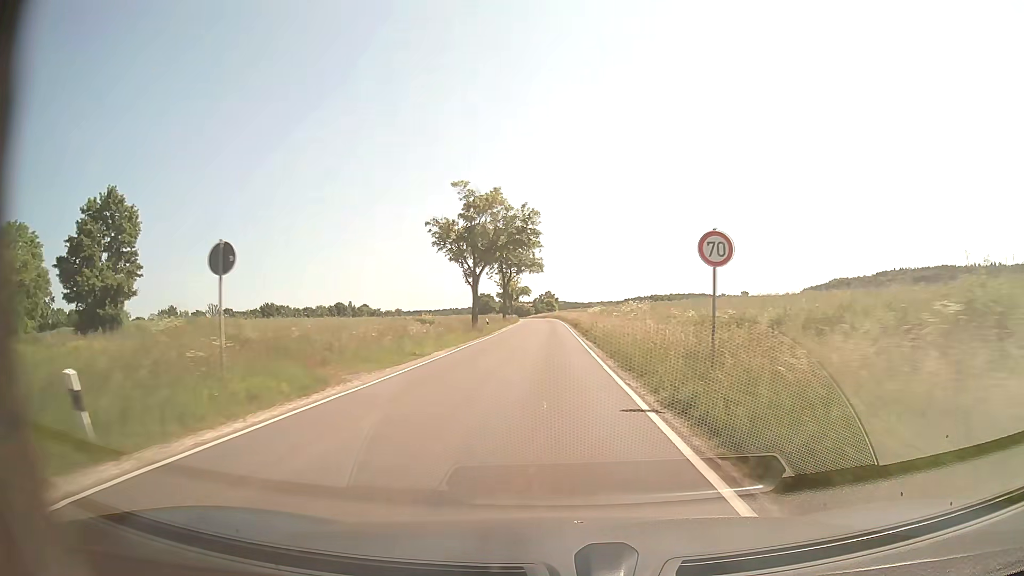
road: secondary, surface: asphalt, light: Day
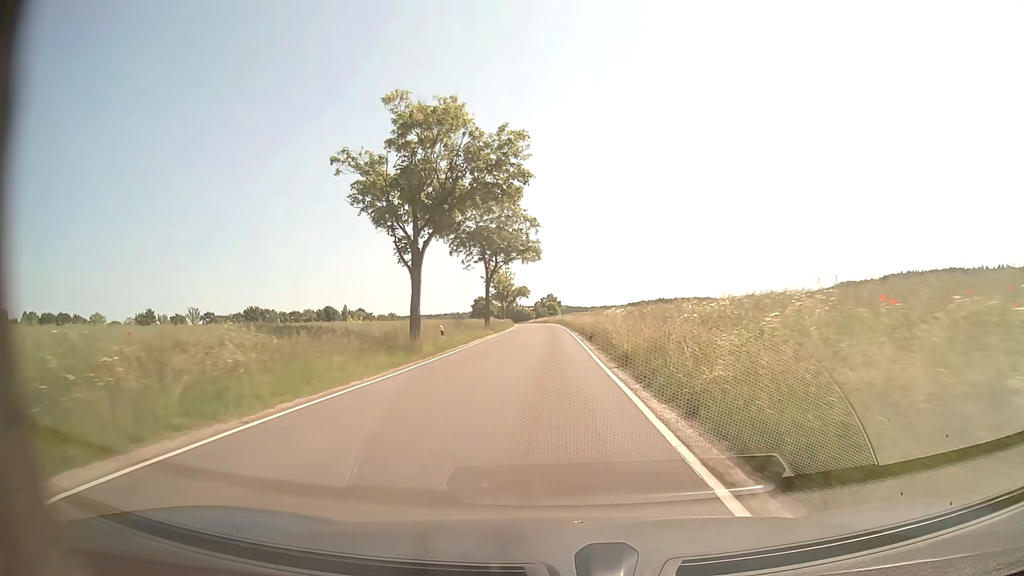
(-0.1, +21.4) m; 0°
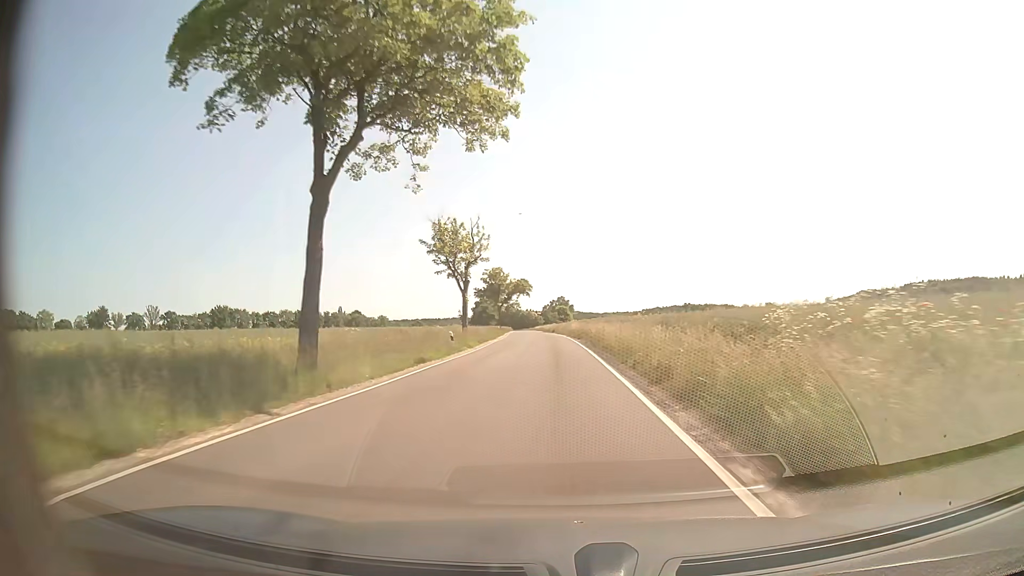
(-0.3, +42.7) m; -1°
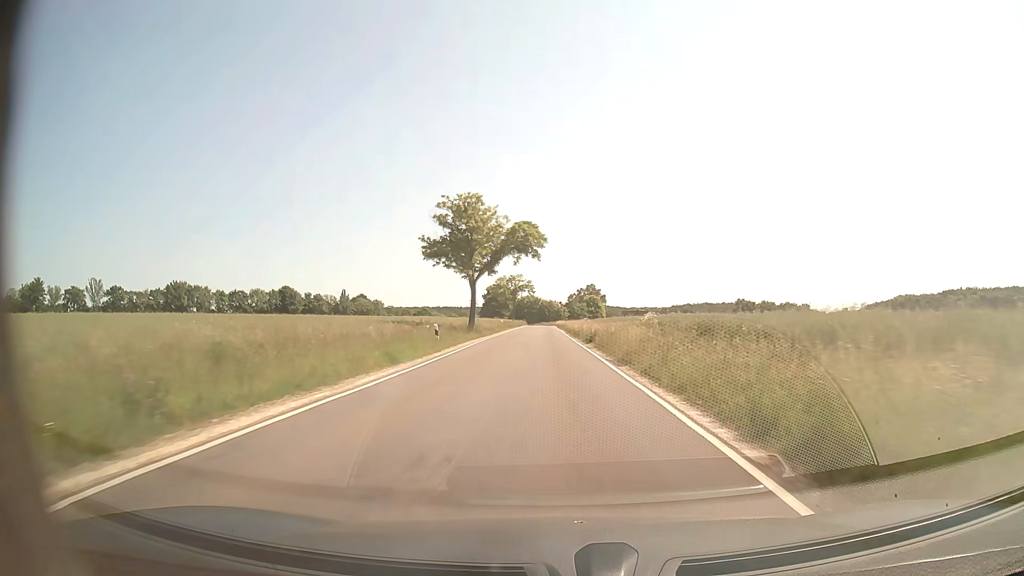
(-0.7, +53.5) m; -2°
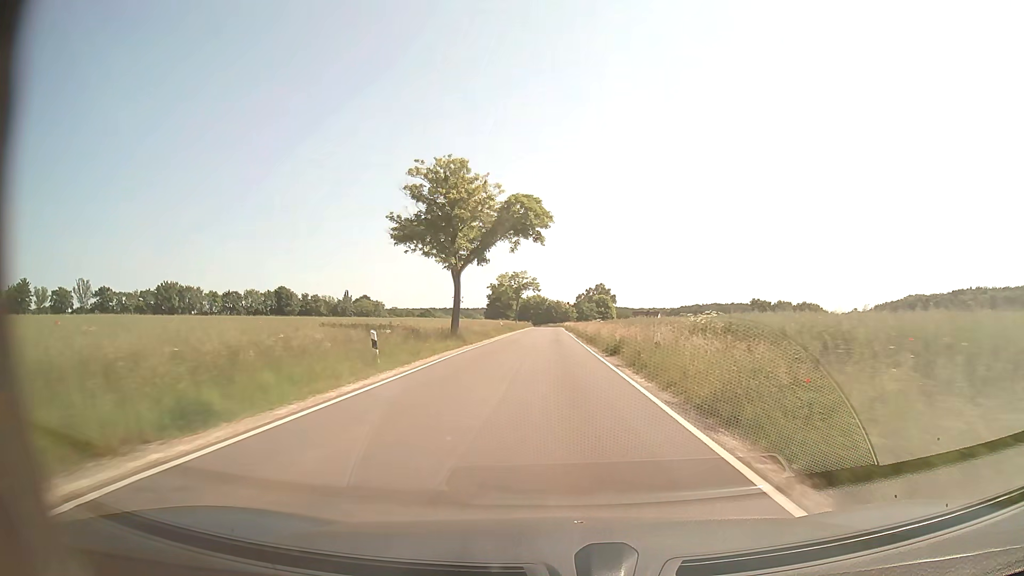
(0.0, +10.8) m; -1°
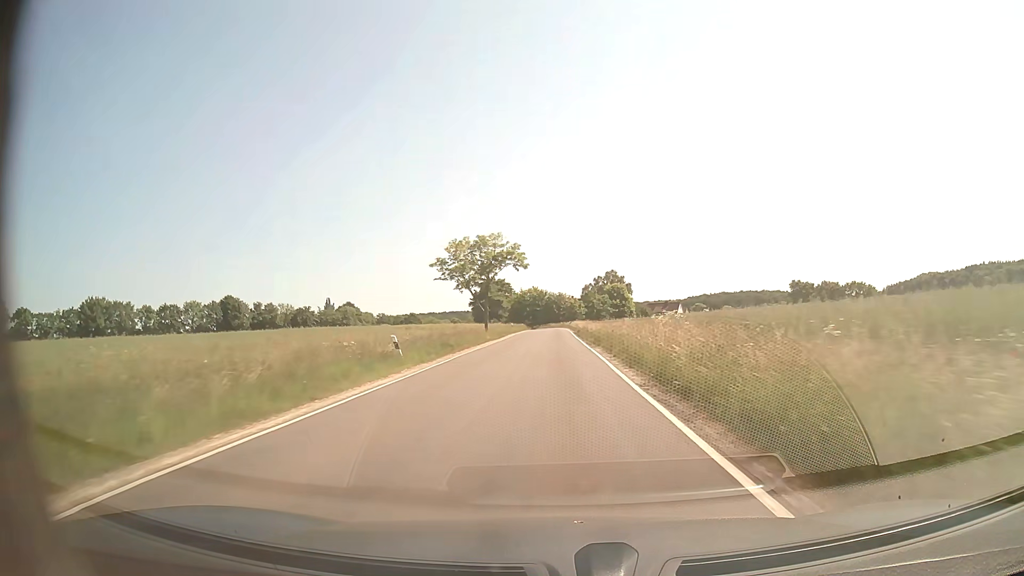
(0.0, +43.2) m; 0°
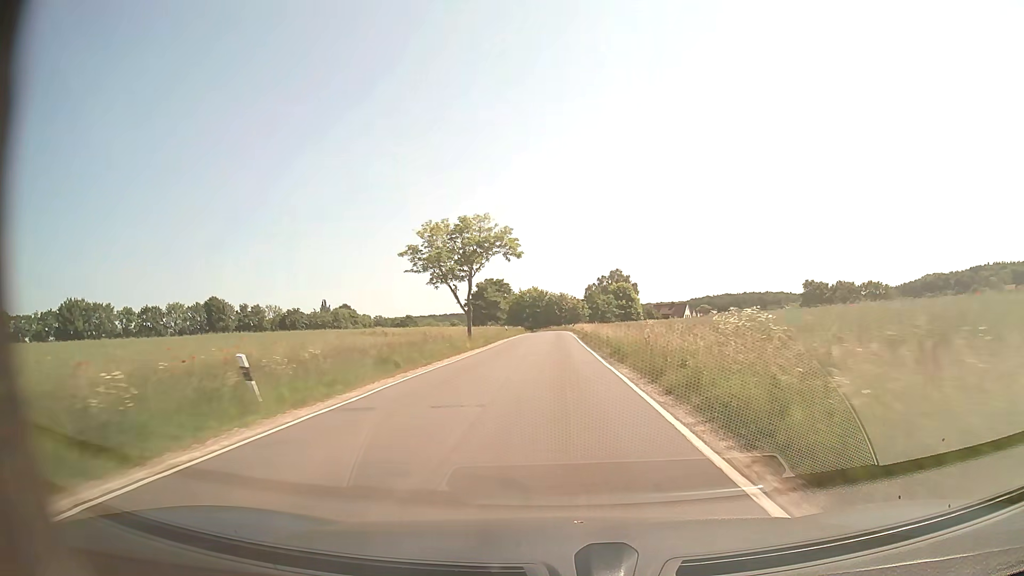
(0.0, +10.8) m; 0°
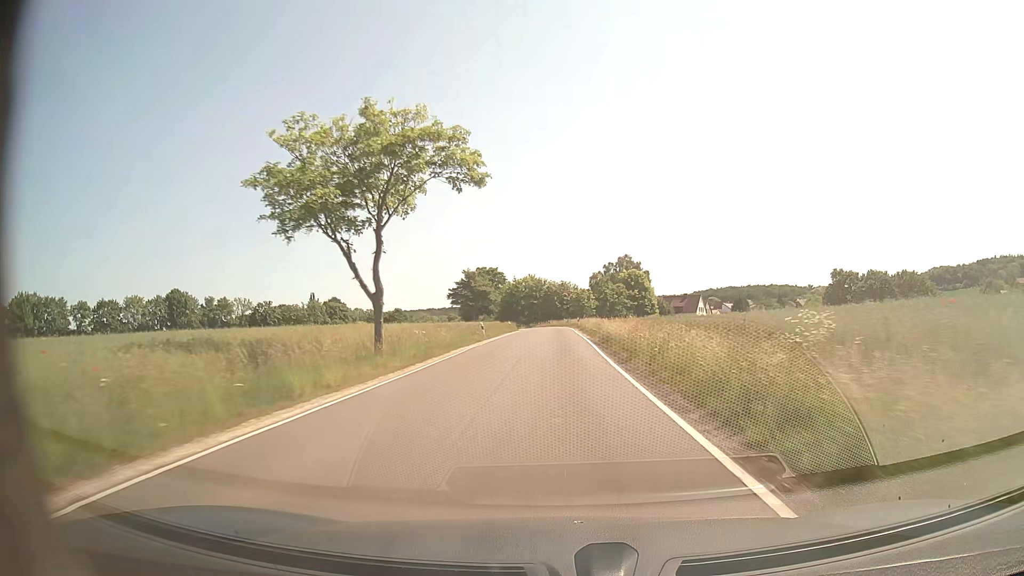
(0.0, +21.7) m; 0°
(0, +10) (0, +20) (0, +30) (0, +40) (0, +50) (0, +60) (0, +70) (0, +80) (-1, +90) (-3, +100) m
